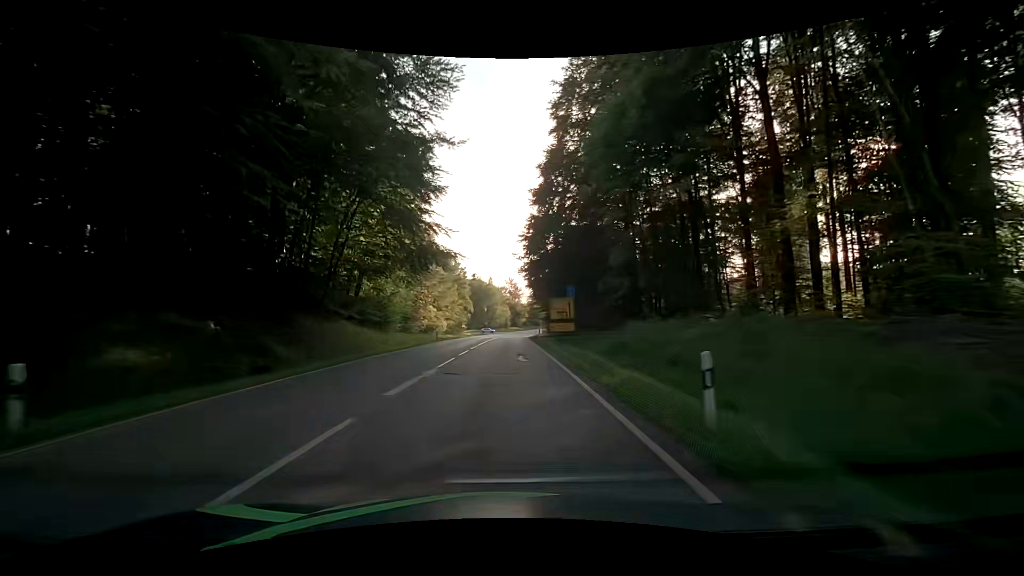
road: secondary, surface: asphalt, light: Day
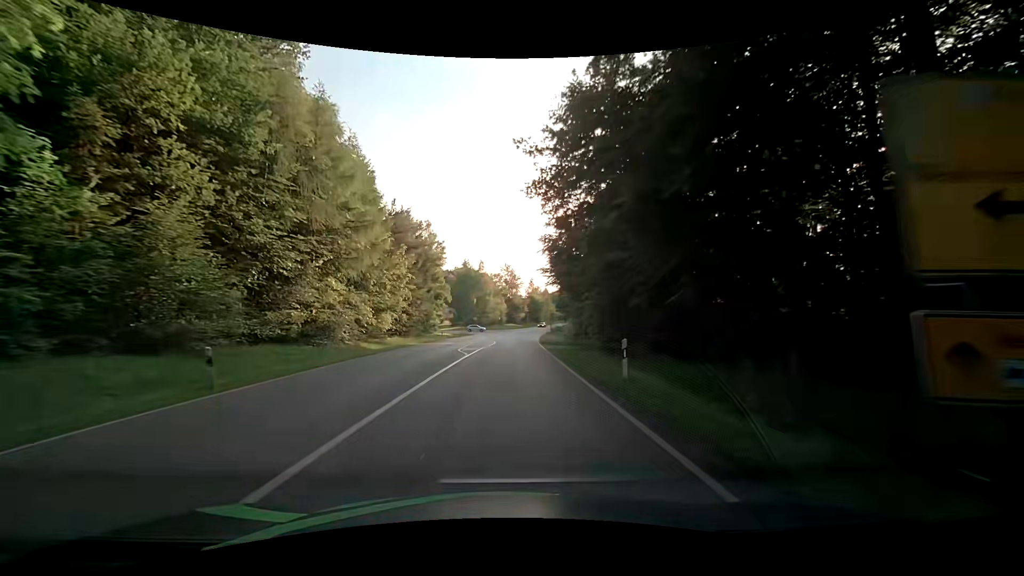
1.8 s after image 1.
(-0.1, +36.0) m; 0°
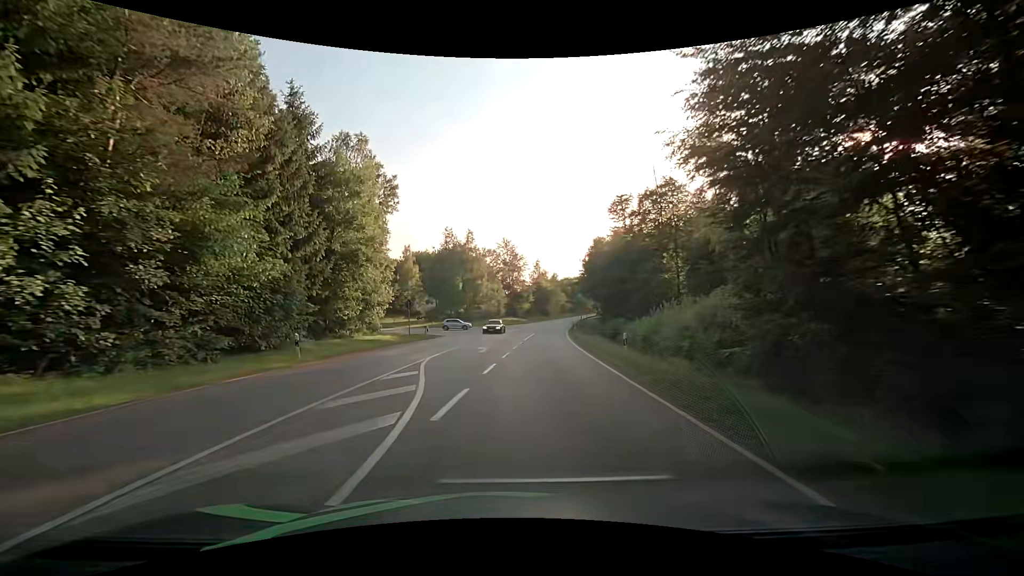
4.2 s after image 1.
(+0.4, +38.2) m; +1°
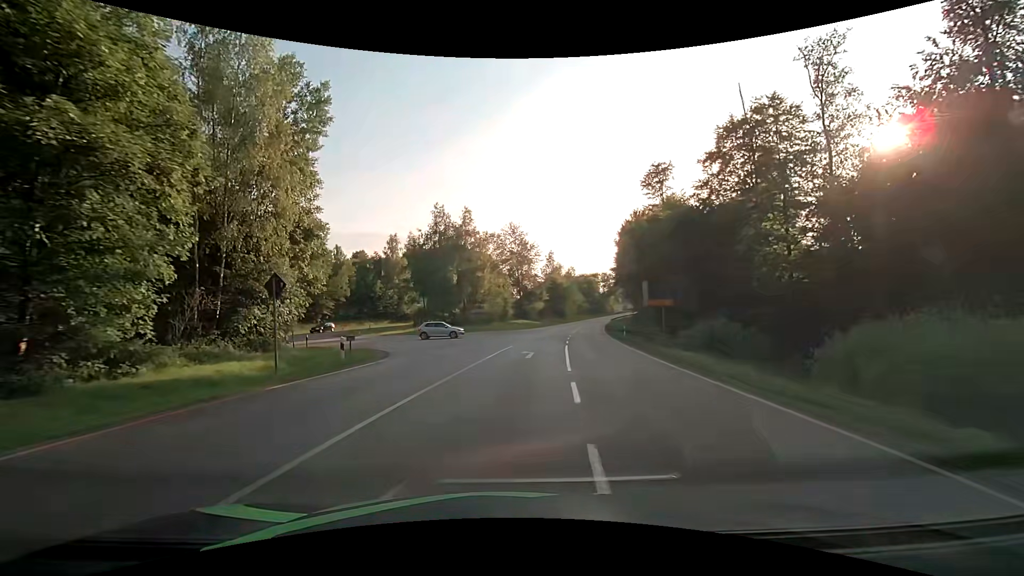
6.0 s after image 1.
(-0.3, +22.2) m; -1°
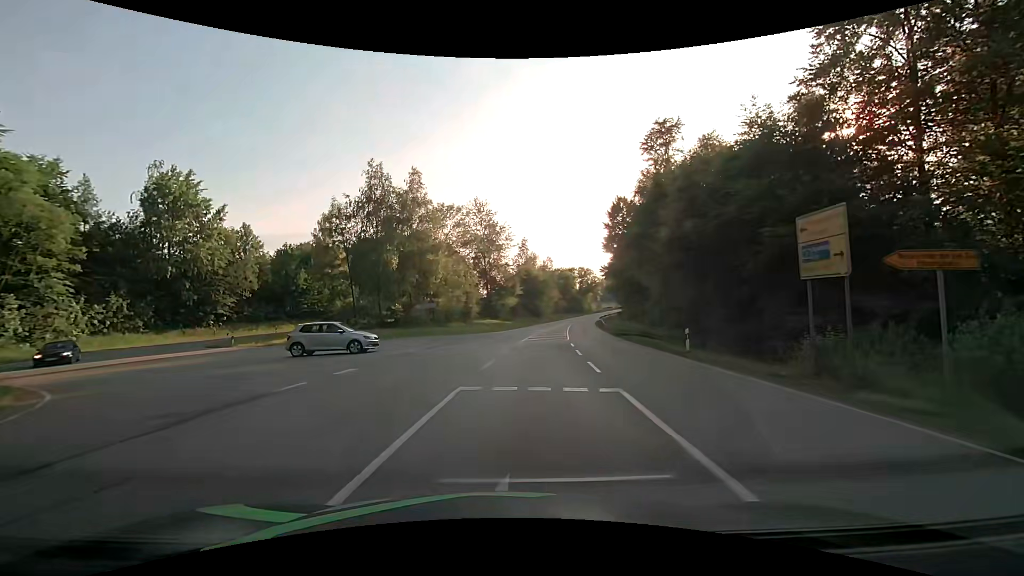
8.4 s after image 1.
(+0.4, +19.3) m; +3°
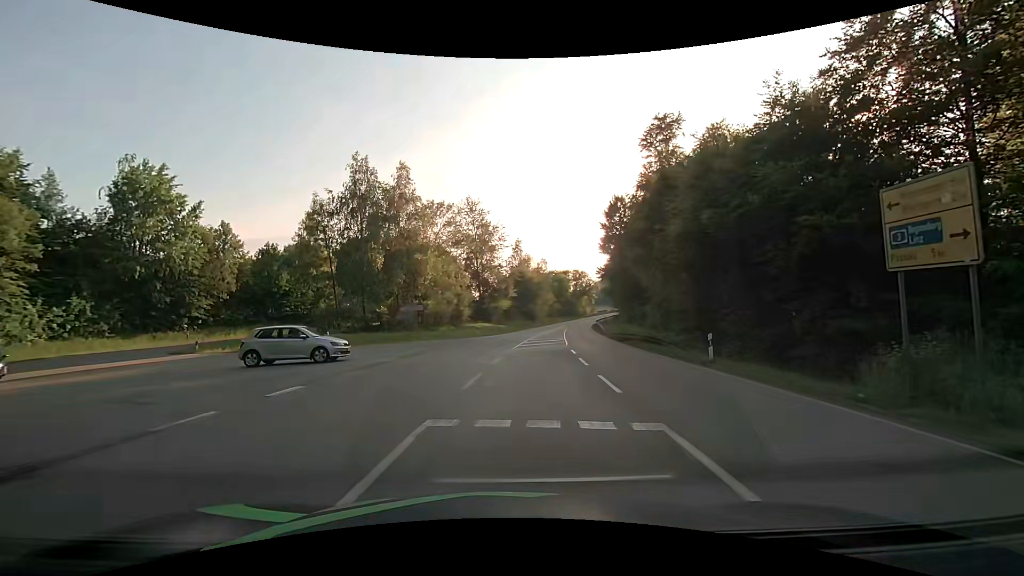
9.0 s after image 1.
(0.0, +3.1) m; +1°
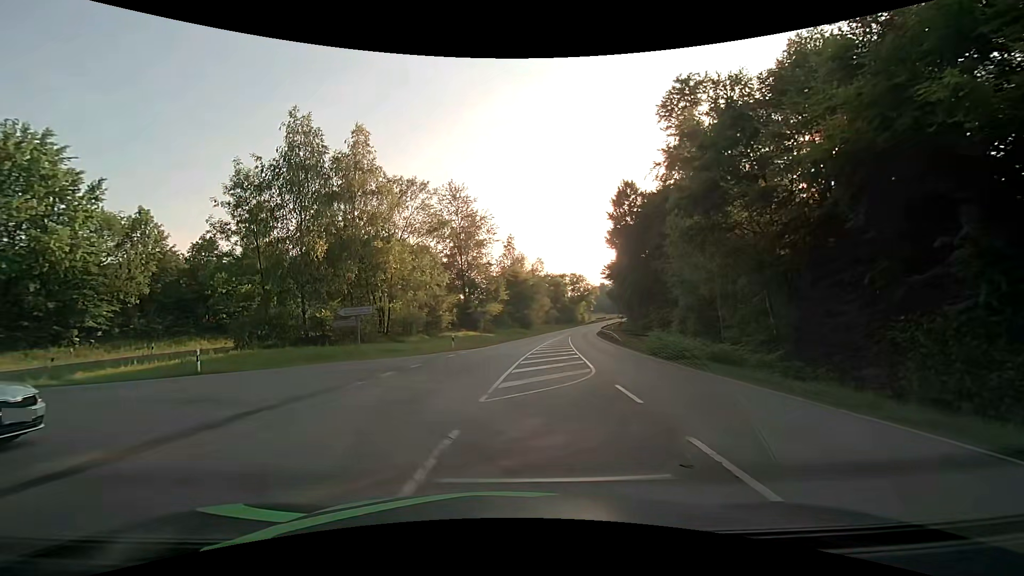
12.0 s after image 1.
(+0.3, +12.6) m; +2°
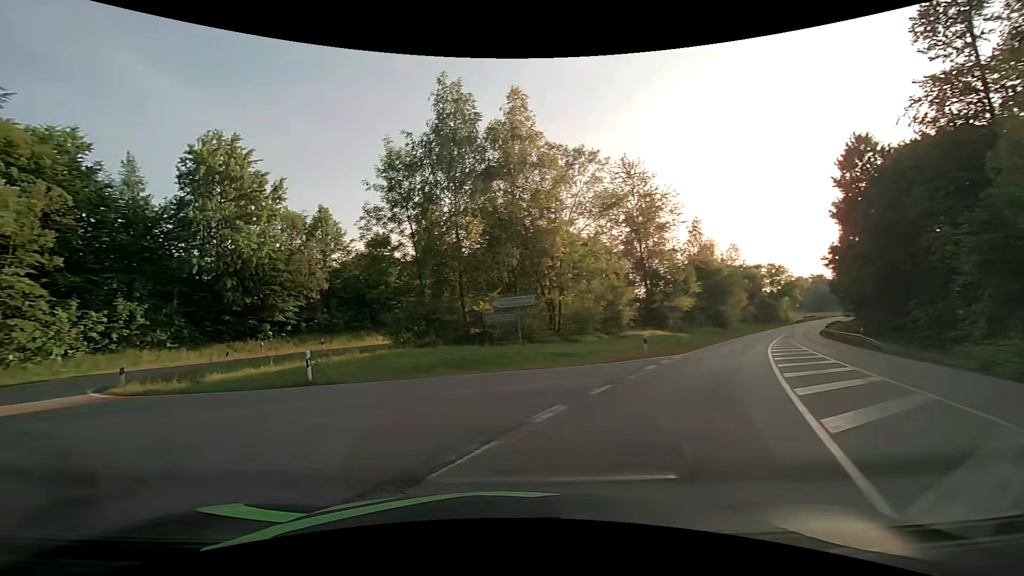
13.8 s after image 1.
(-1.1, +8.2) m; -19°
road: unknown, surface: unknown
(-4, +9) (-12, +15) (-19, +22) (-22, +31) (-18, +40) (-11, +48) (-4, +54) (+4, +61) (+11, +68) (+17, +76) m
